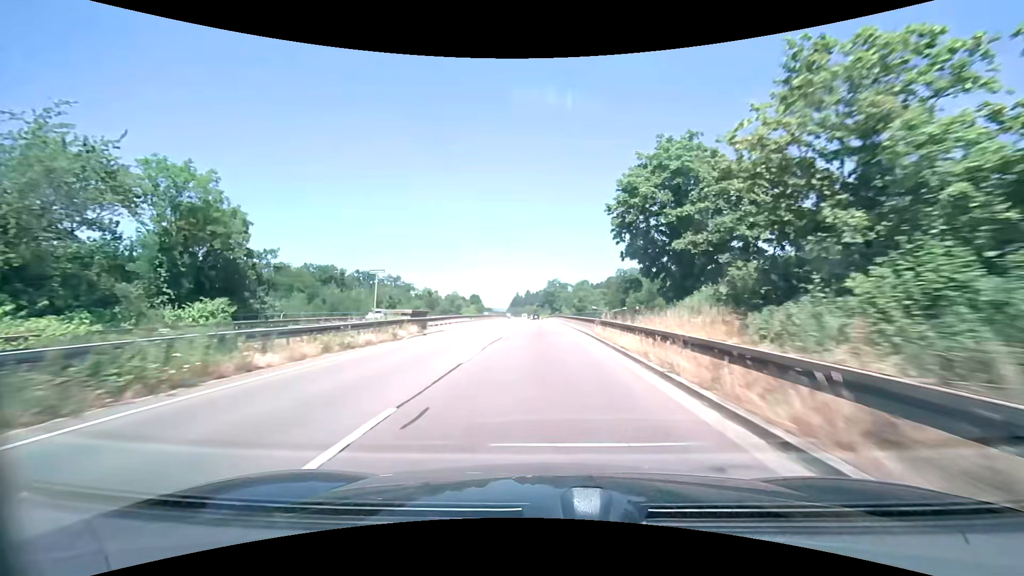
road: trunk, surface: asphalt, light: Day
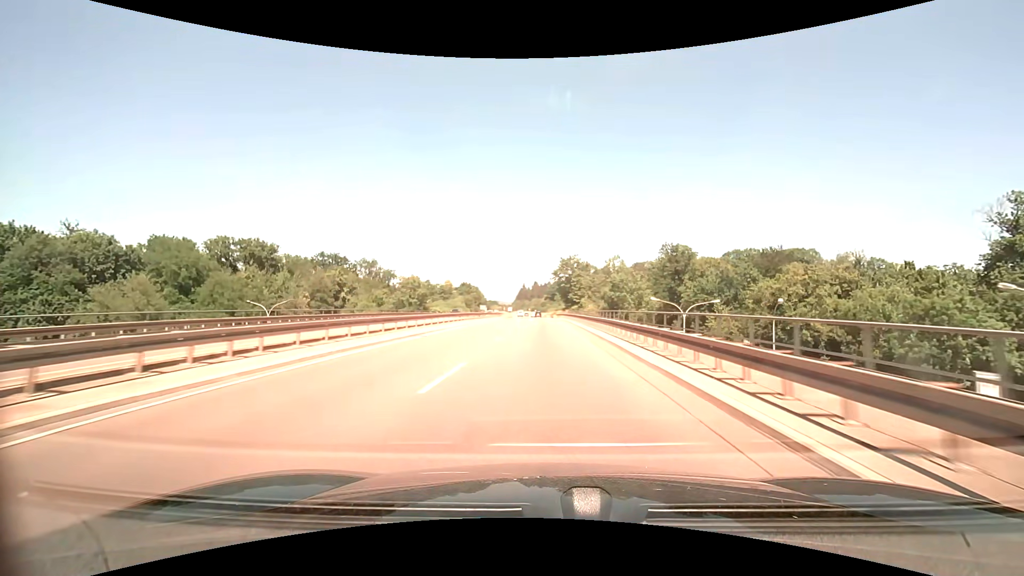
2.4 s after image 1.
(-0.3, +49.6) m; -1°
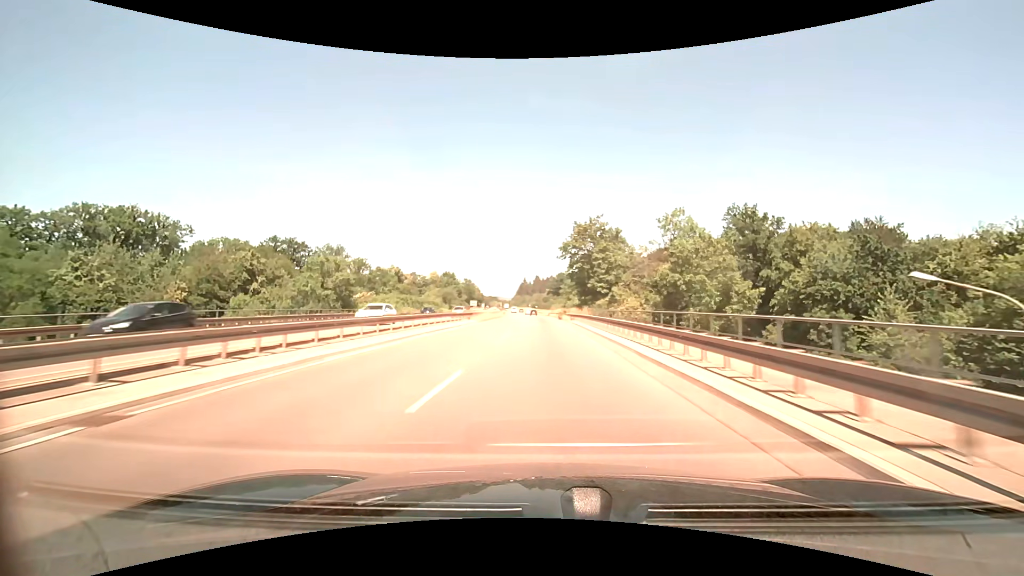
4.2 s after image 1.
(-0.1, +37.3) m; 0°
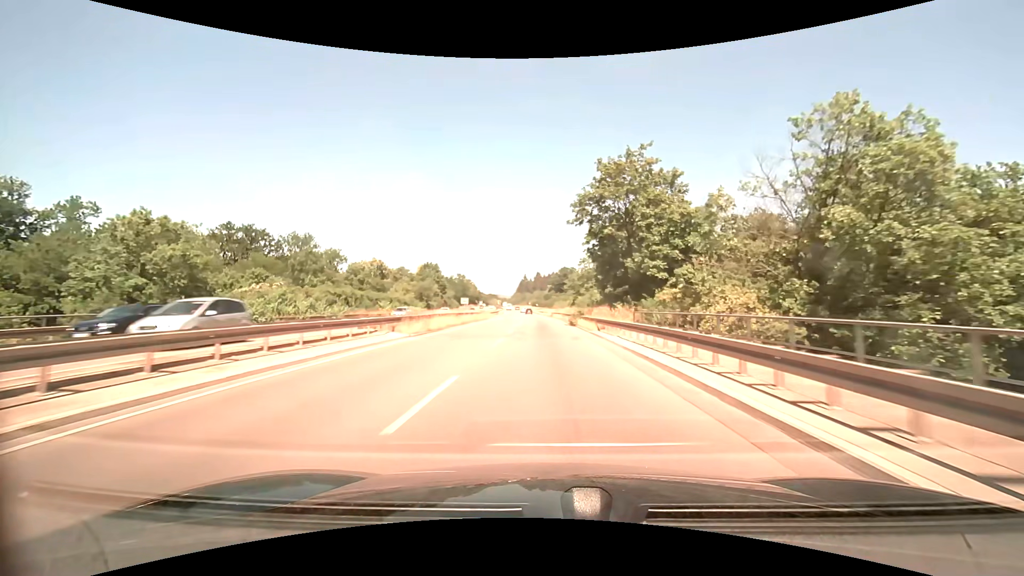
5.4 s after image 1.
(0.0, +24.9) m; 0°
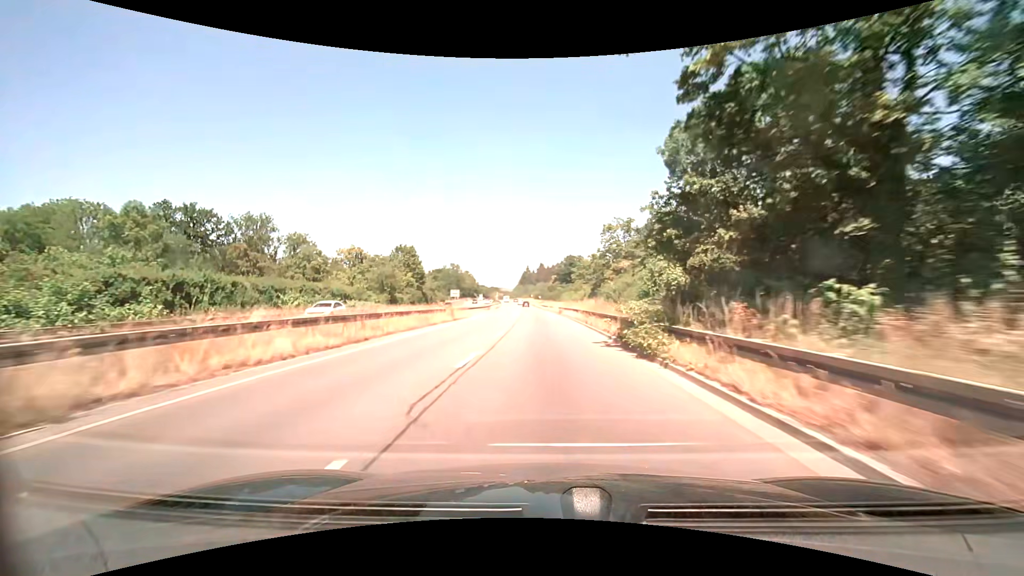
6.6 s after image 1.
(-0.1, +25.0) m; 0°
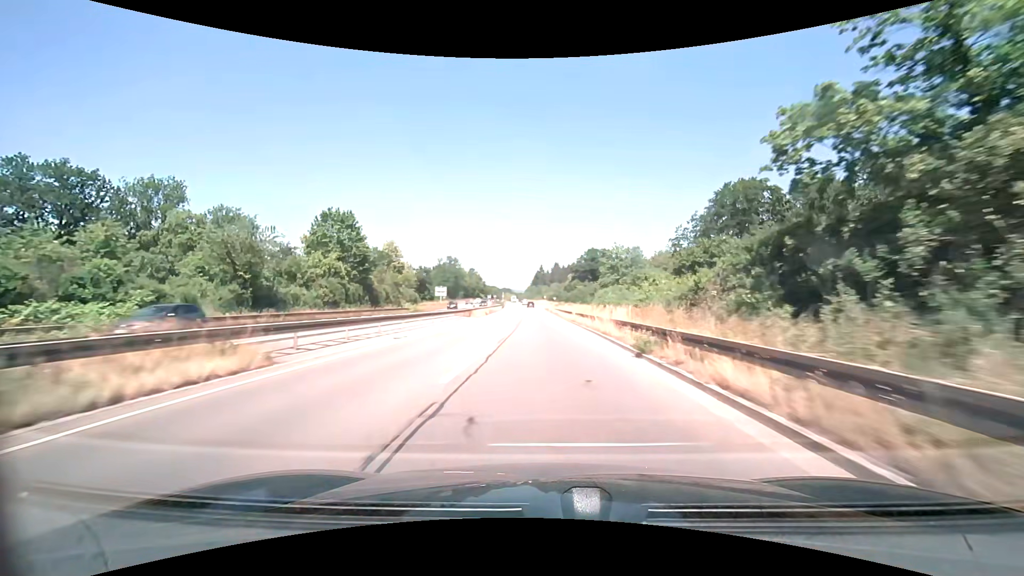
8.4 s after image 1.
(-0.6, +37.4) m; -2°
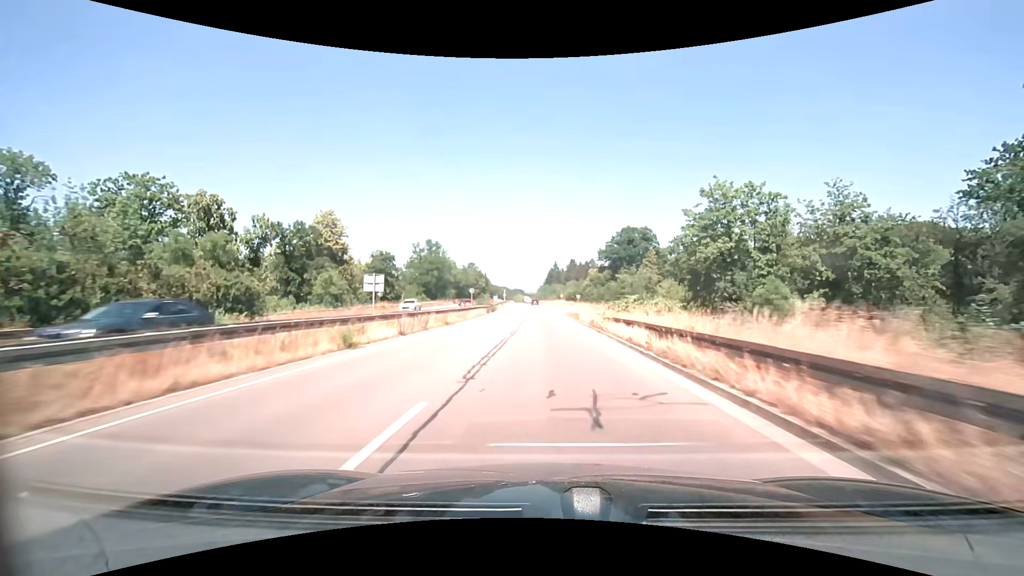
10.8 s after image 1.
(-0.7, +49.8) m; -2°
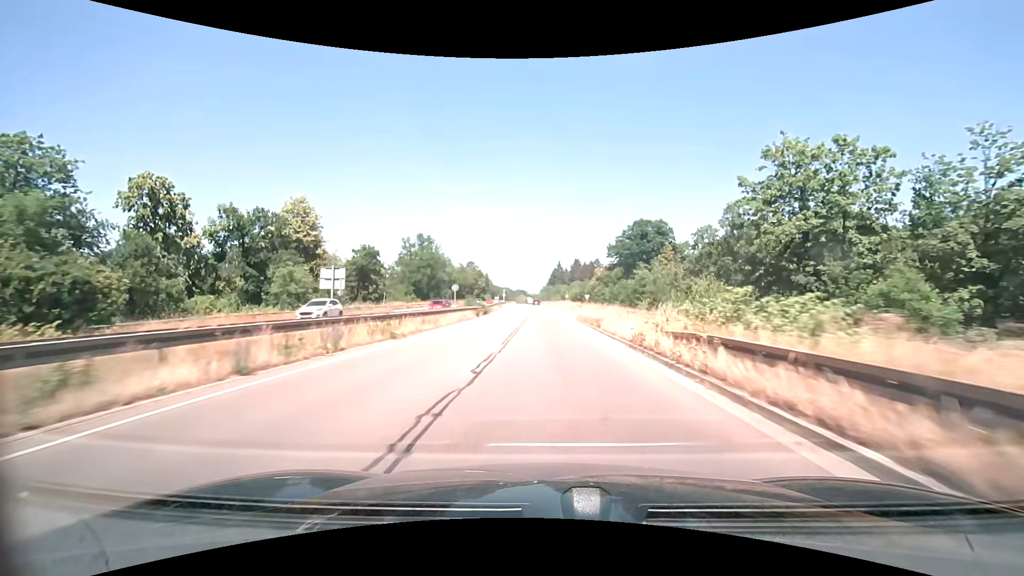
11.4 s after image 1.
(0.0, +12.4) m; 0°
(0, +10) (0, +20) (0, +30) (0, +40) (0, +50) (-1, +60) (-1, +70) (-1, +80) (-1, +90) (-2, +100) m
